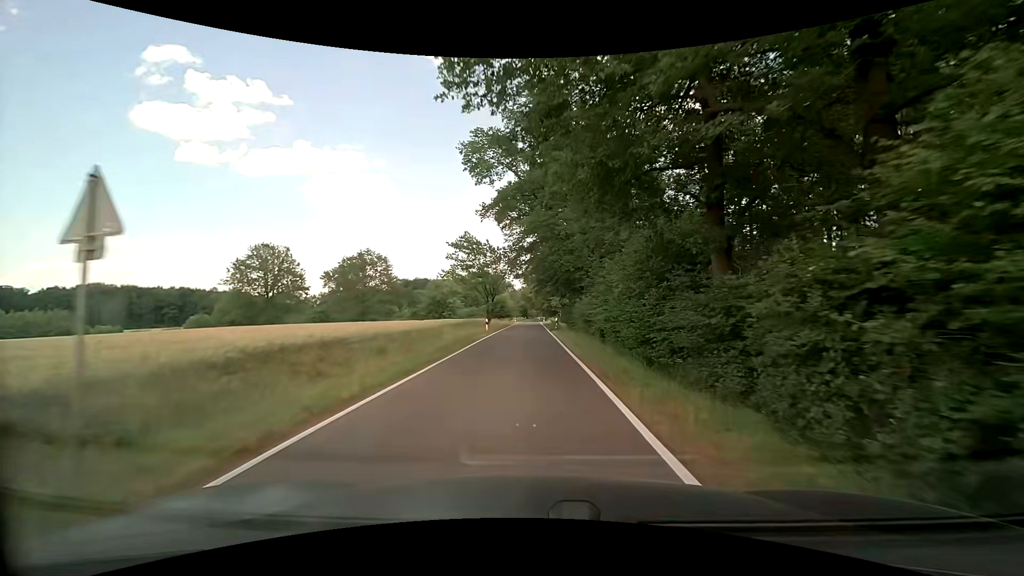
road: unclassified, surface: asphalt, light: Day
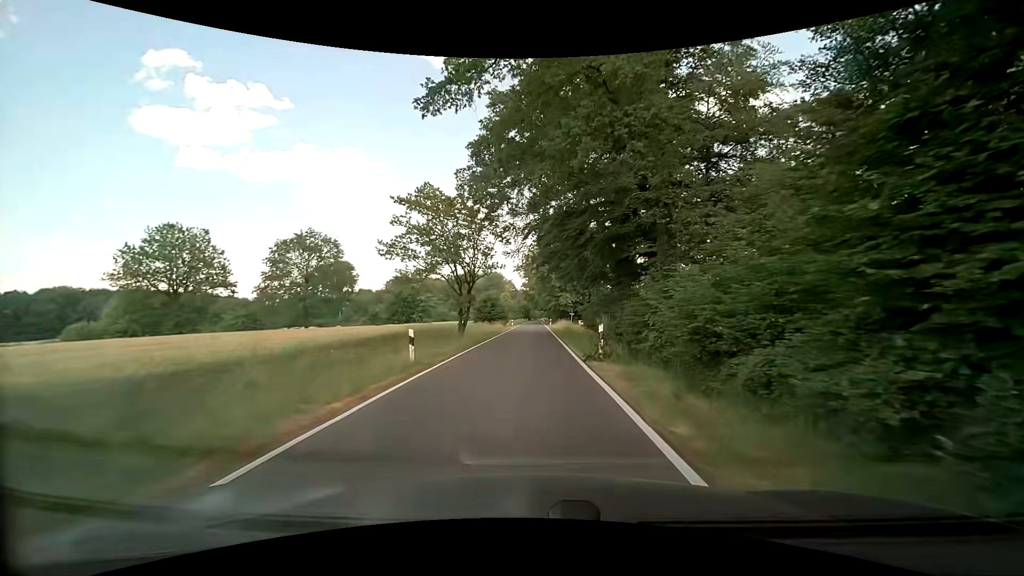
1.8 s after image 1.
(-0.2, +24.9) m; -1°
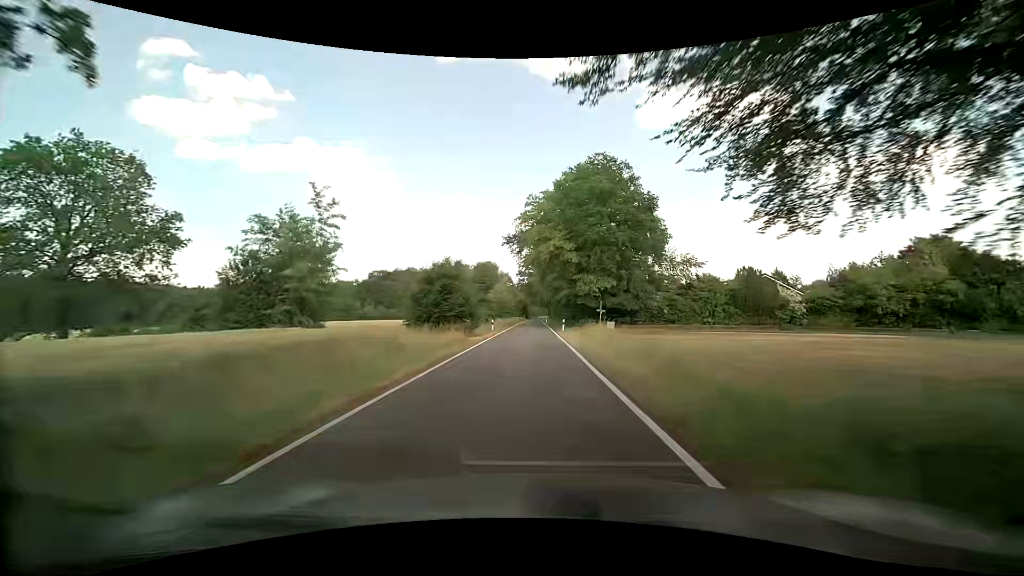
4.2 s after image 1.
(-0.1, +35.3) m; 0°
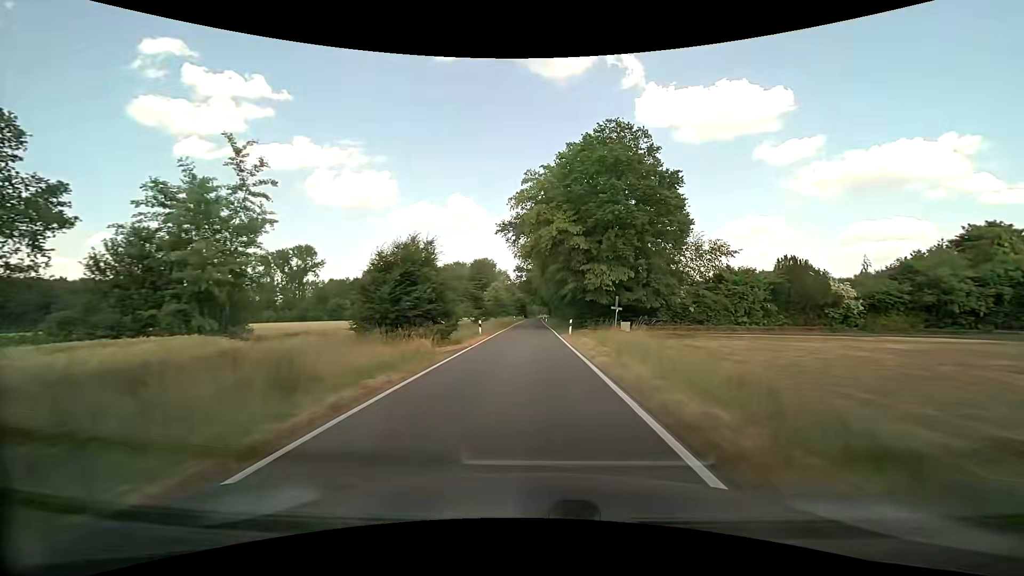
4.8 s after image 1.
(0.0, +9.1) m; 0°
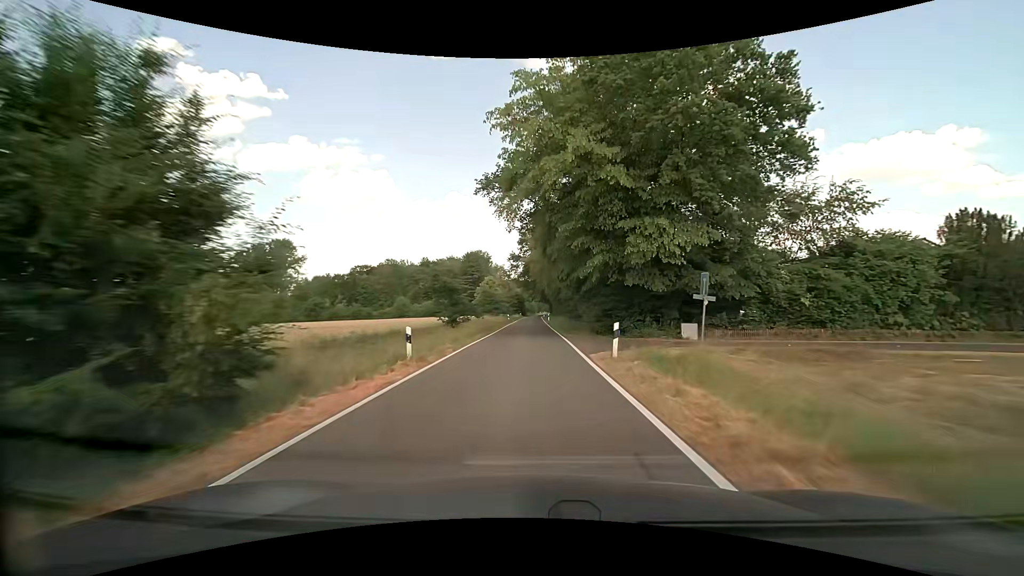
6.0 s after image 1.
(+0.1, +18.4) m; 0°
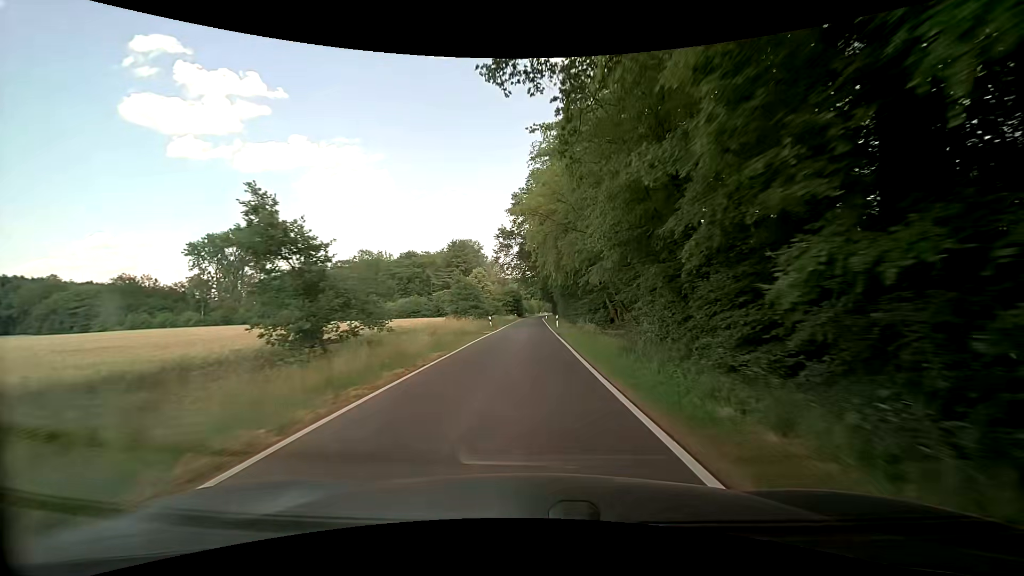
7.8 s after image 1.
(+0.1, +27.9) m; 0°
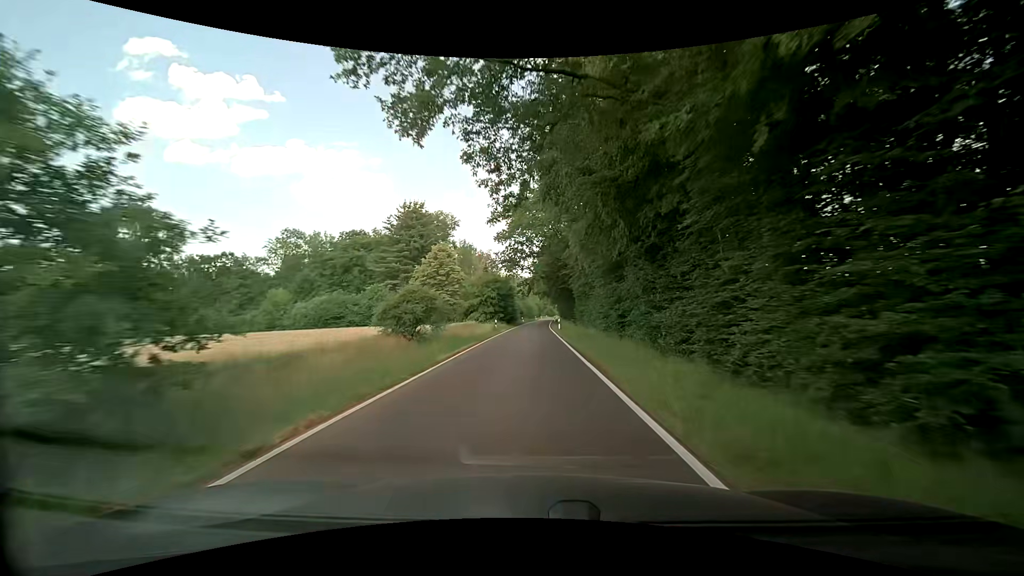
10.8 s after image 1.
(+0.2, +47.8) m; +1°
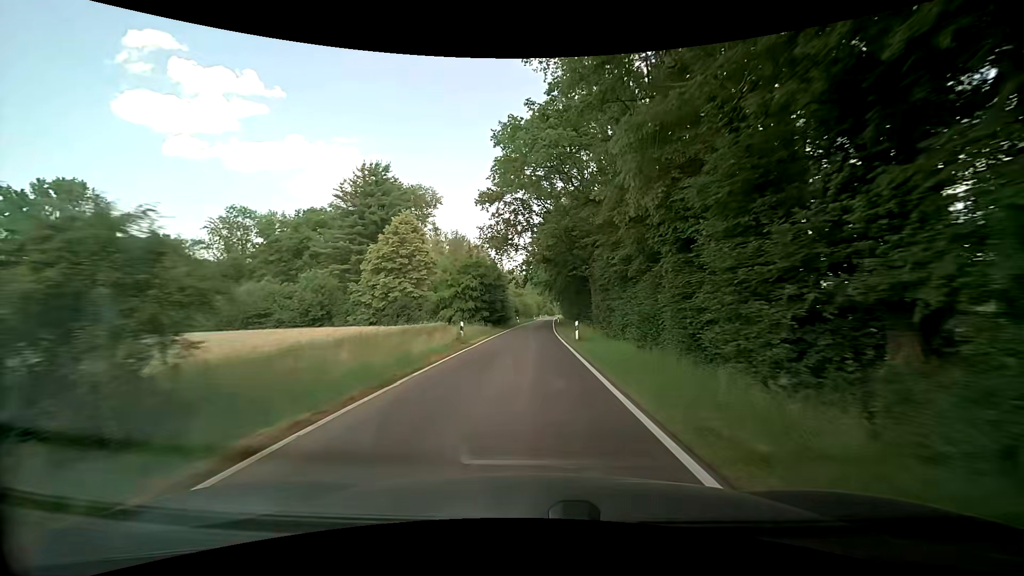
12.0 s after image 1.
(0.0, +19.9) m; 0°
(0, +10) (0, +20) (0, +30) (0, +40) (0, +50) (+1, +60) (+1, +70) (+1, +80) (+2, +90) (+2, +100) m
